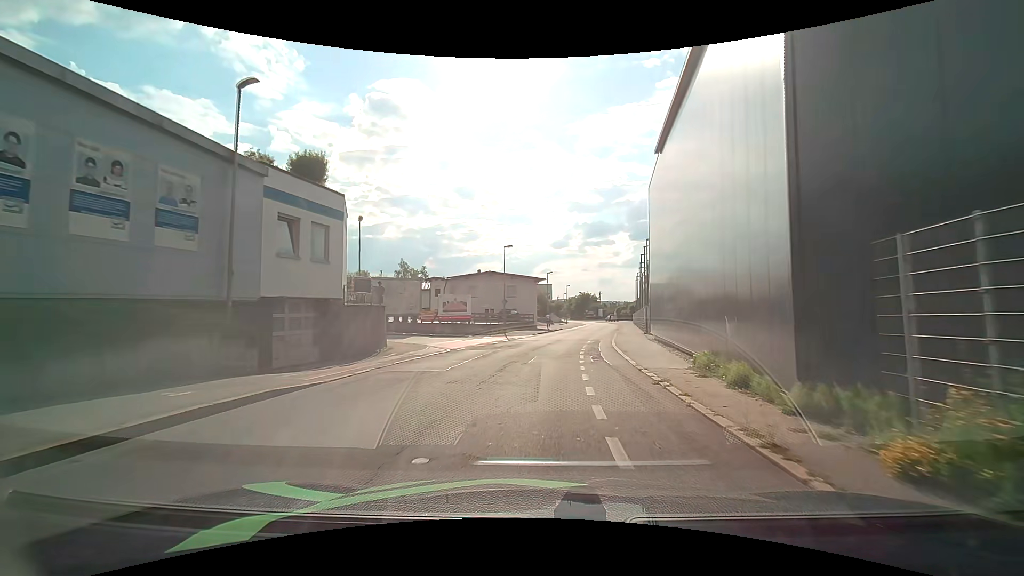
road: residential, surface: asphalt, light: Day
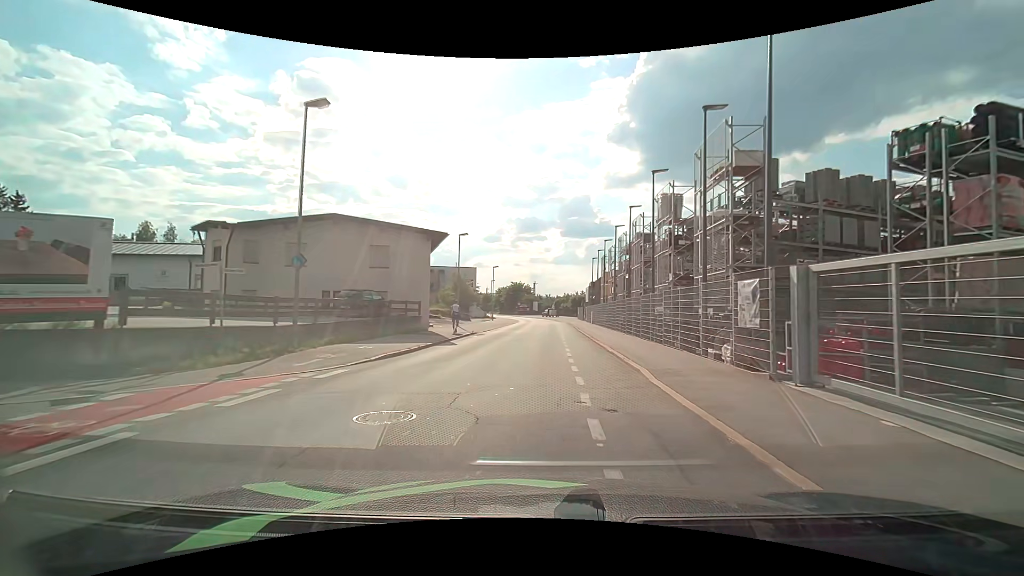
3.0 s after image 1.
(+2.5, +29.8) m; +8°
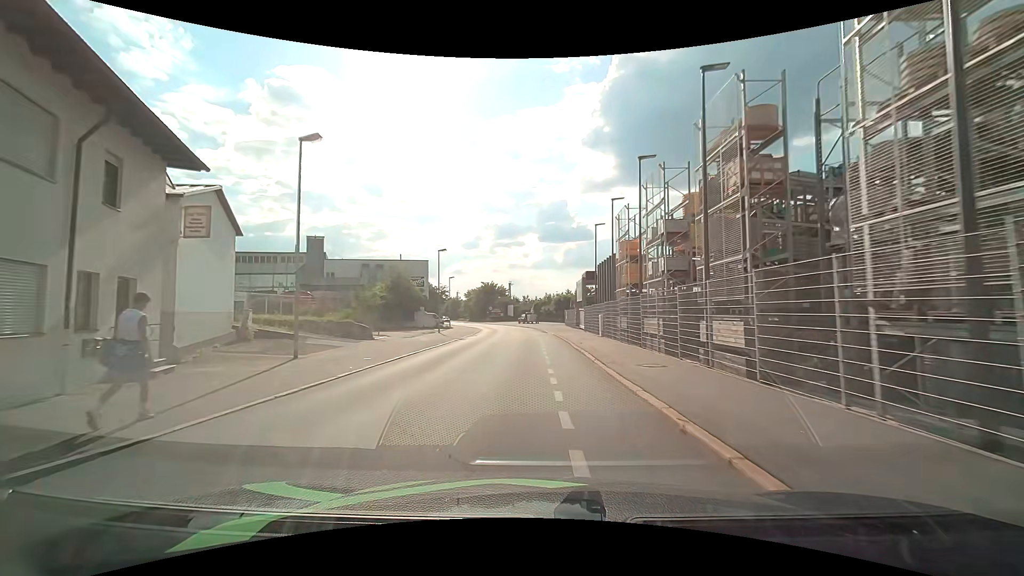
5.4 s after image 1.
(+0.9, +25.4) m; +3°
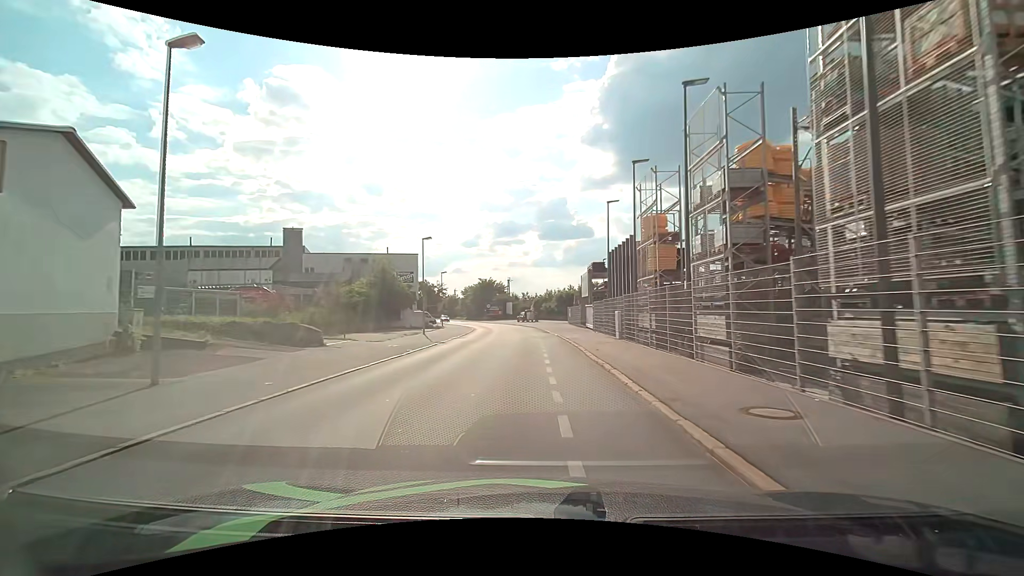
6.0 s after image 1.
(-0.1, +6.5) m; -1°
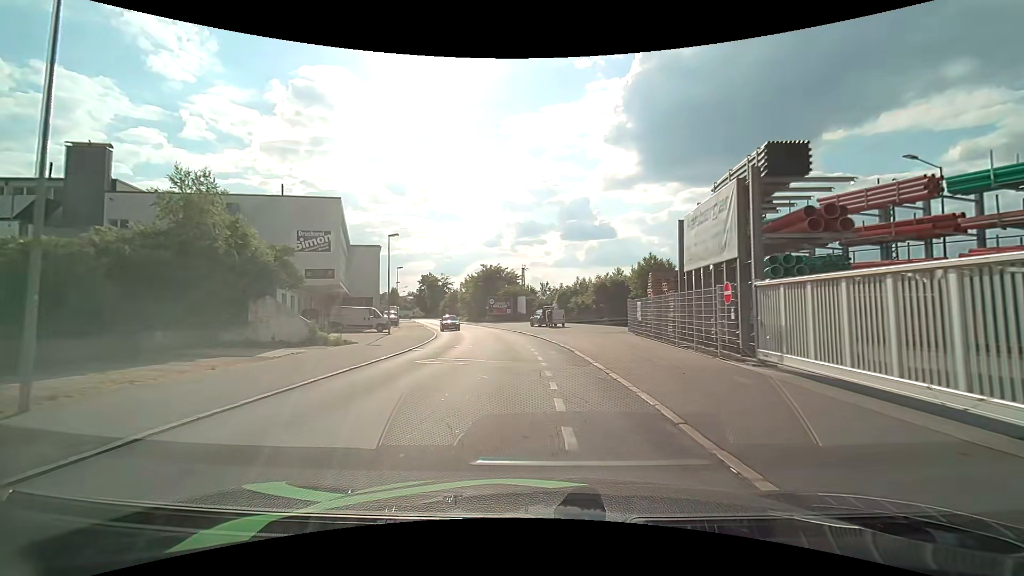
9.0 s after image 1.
(-0.4, +33.1) m; -3°
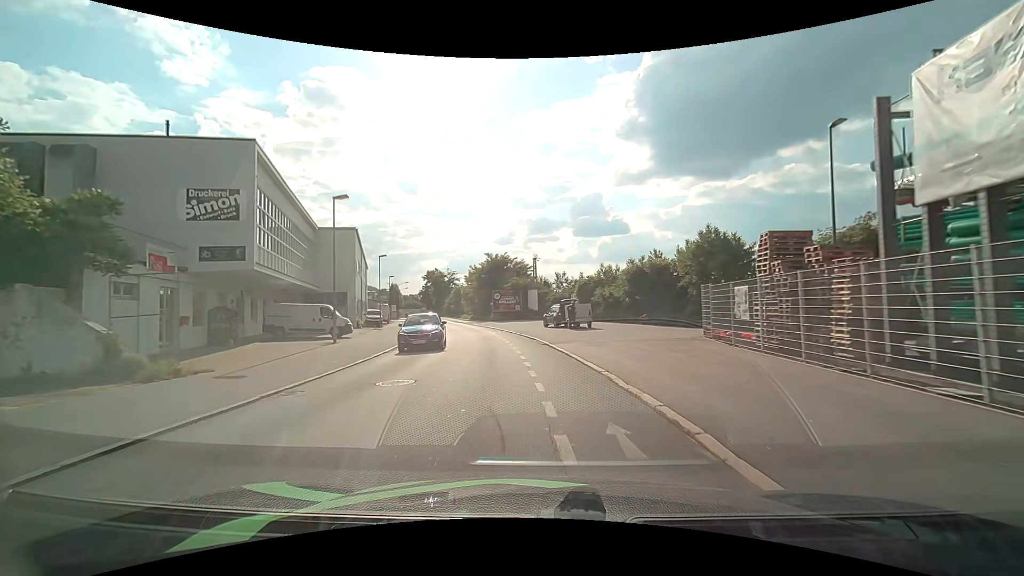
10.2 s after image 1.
(0.0, +12.6) m; -1°
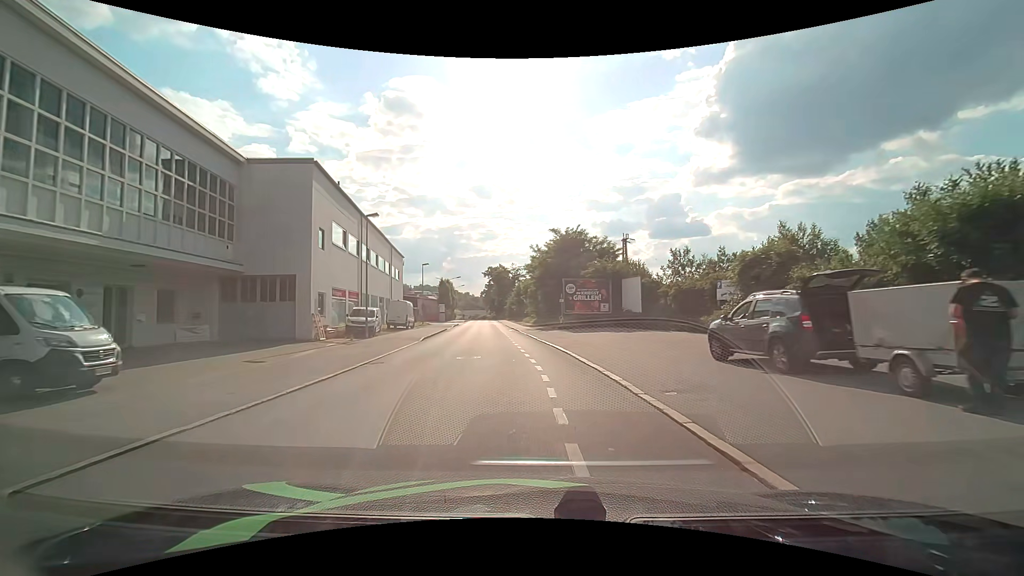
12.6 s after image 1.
(-1.7, +24.6) m; -8°
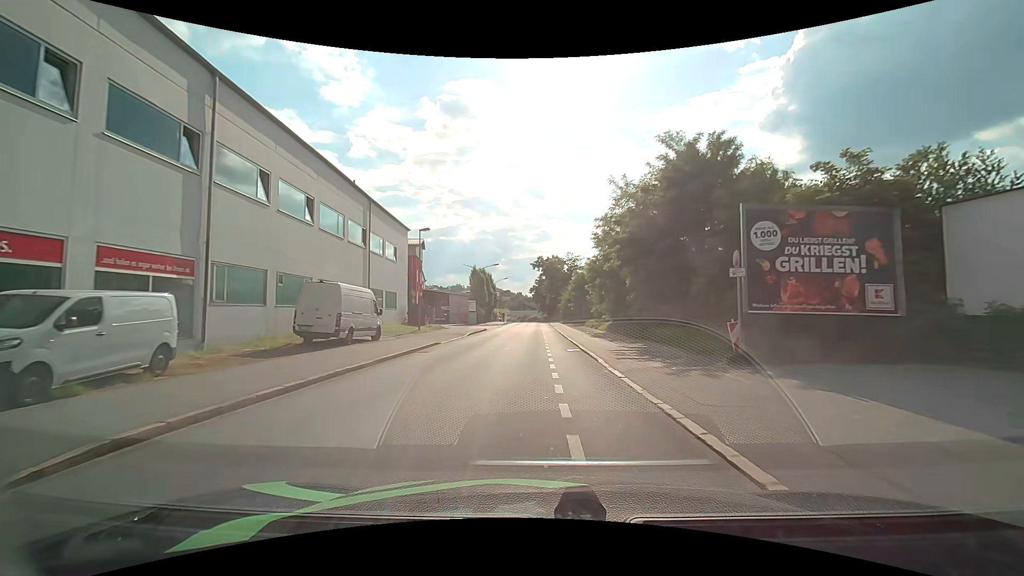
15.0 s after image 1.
(-1.5, +26.0) m; -6°
(0, +10) (0, +20) (0, +30) (0, +40) (0, +50) (0, +60) (0, +70) (0, +80) (0, +90) (0, +100) m
